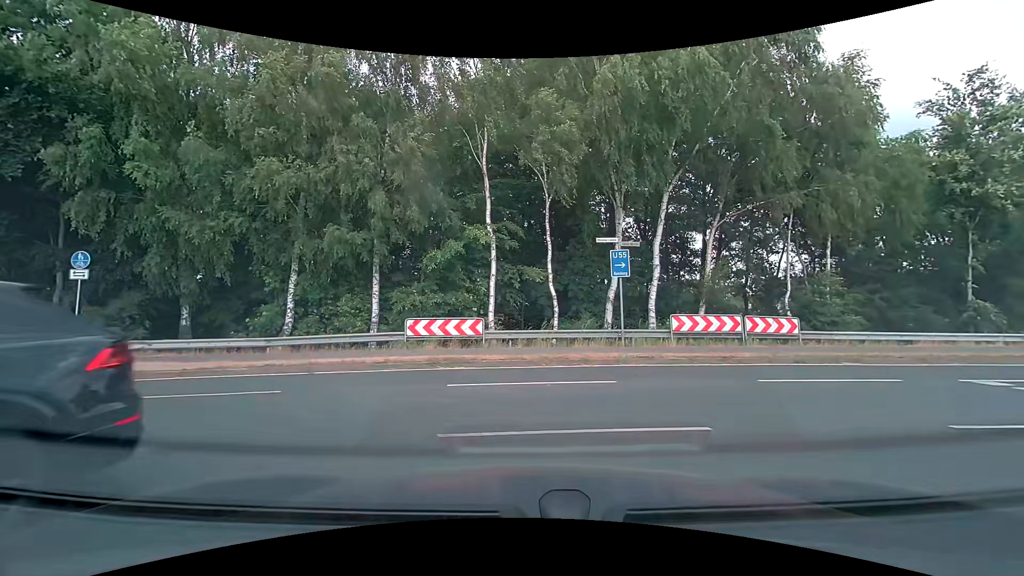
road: secondary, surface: asphalt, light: Day
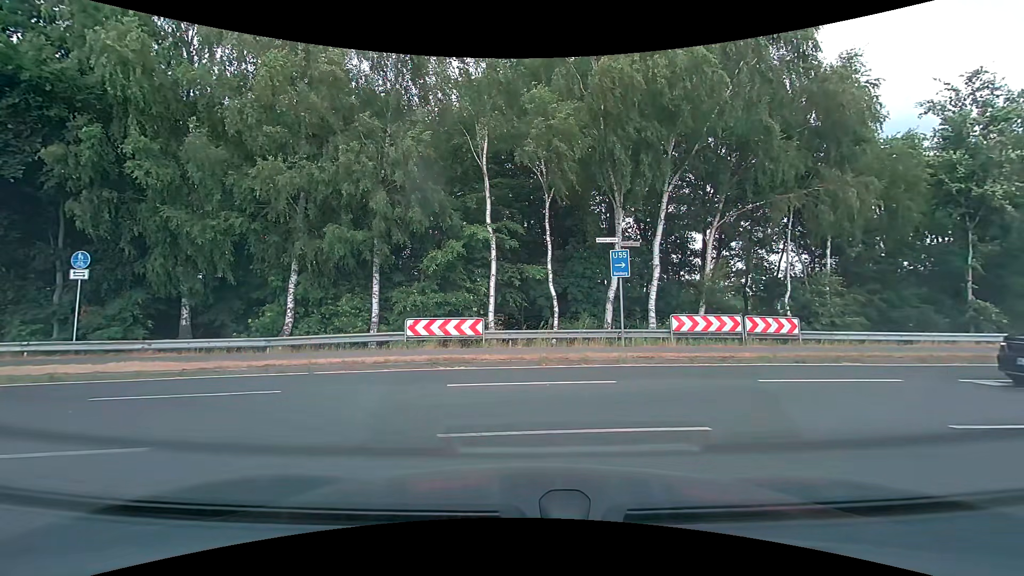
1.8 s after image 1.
(0.0, 0.0) m; 0°
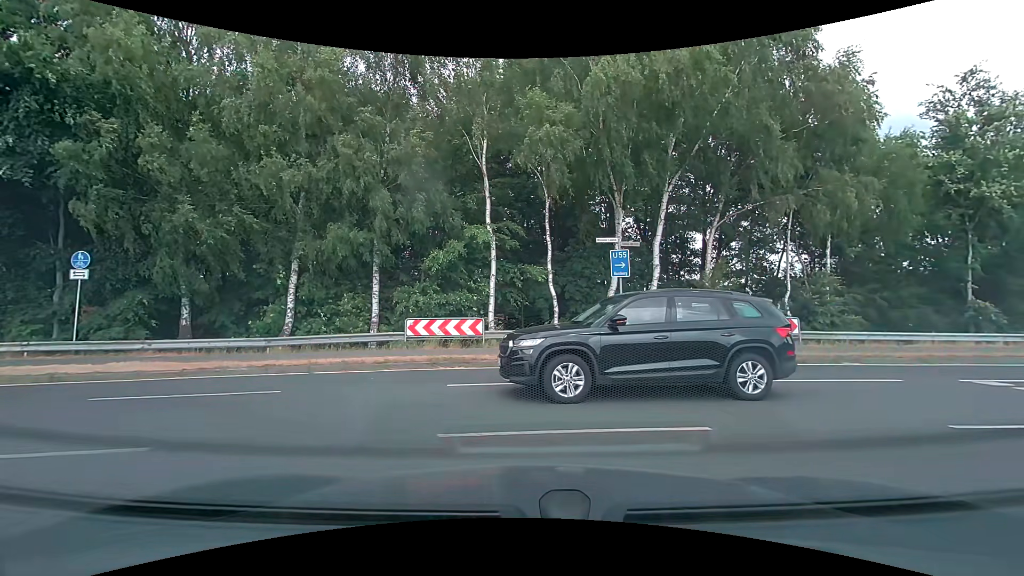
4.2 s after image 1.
(0.0, 0.0) m; 0°
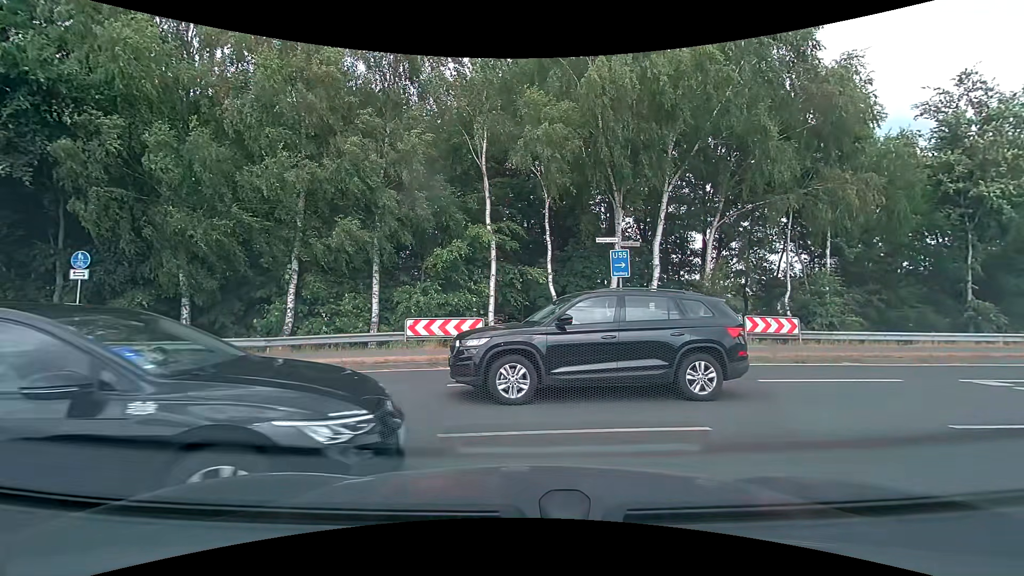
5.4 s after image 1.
(0.0, 0.0) m; 0°
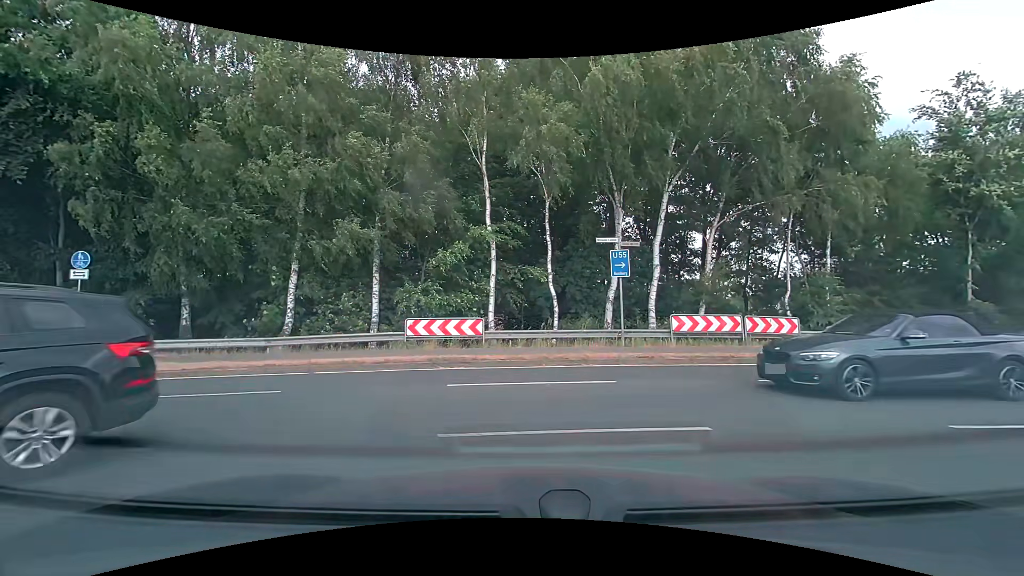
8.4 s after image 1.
(0.0, 0.0) m; 0°
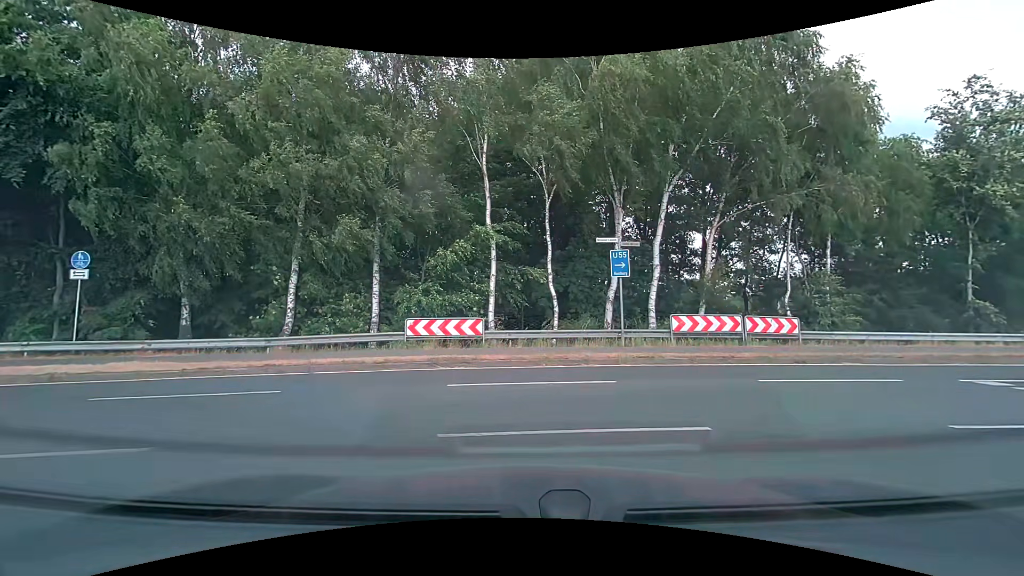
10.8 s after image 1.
(0.0, 0.0) m; 0°
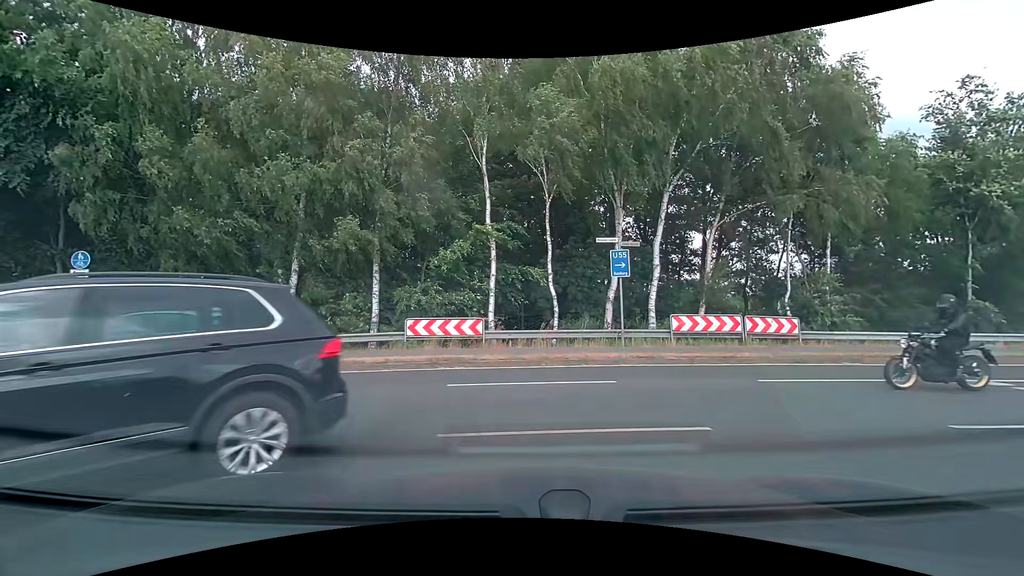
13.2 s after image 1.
(0.0, 0.0) m; 0°
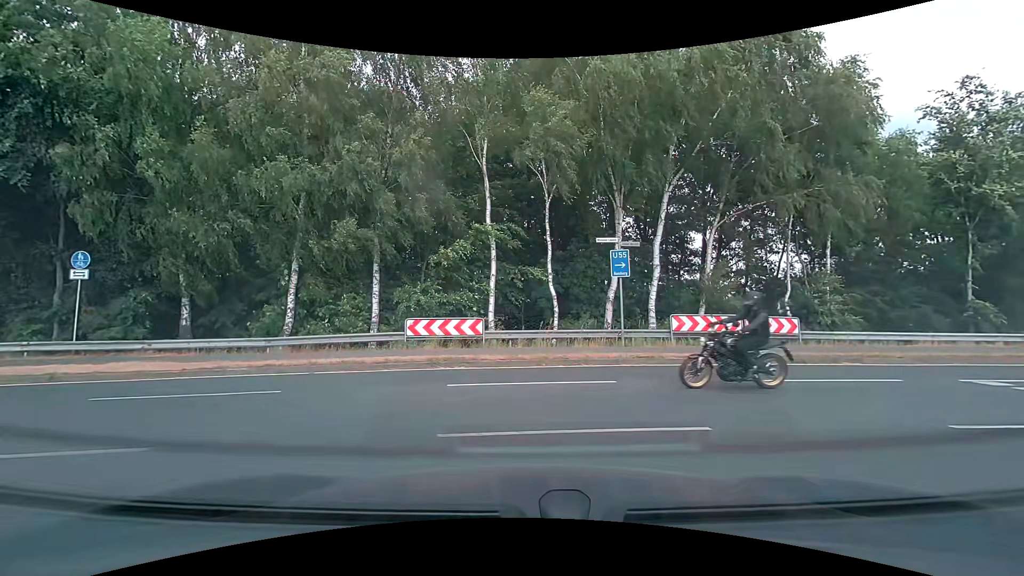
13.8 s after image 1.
(0.0, 0.0) m; 0°
